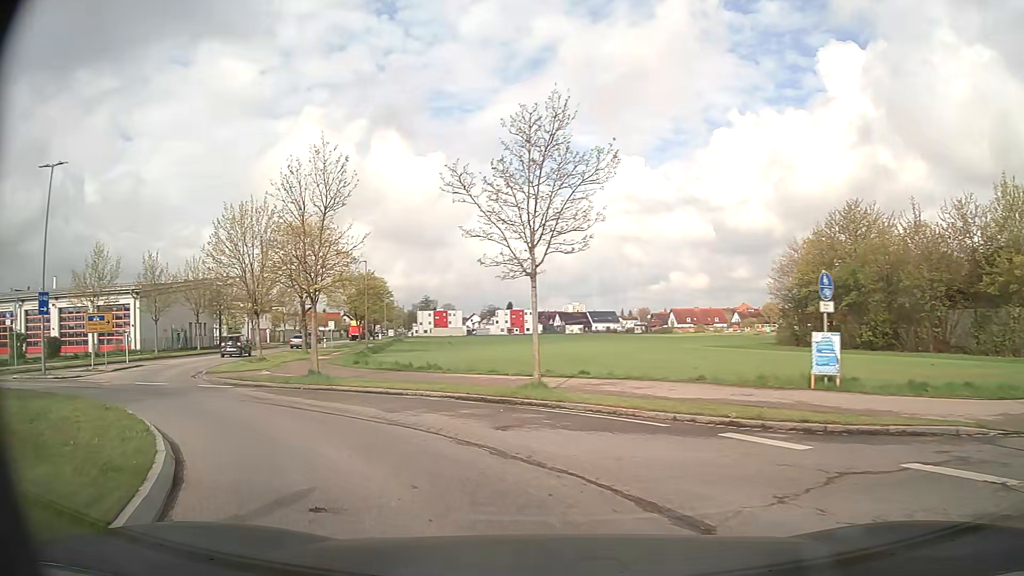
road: secondary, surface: asphalt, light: Day
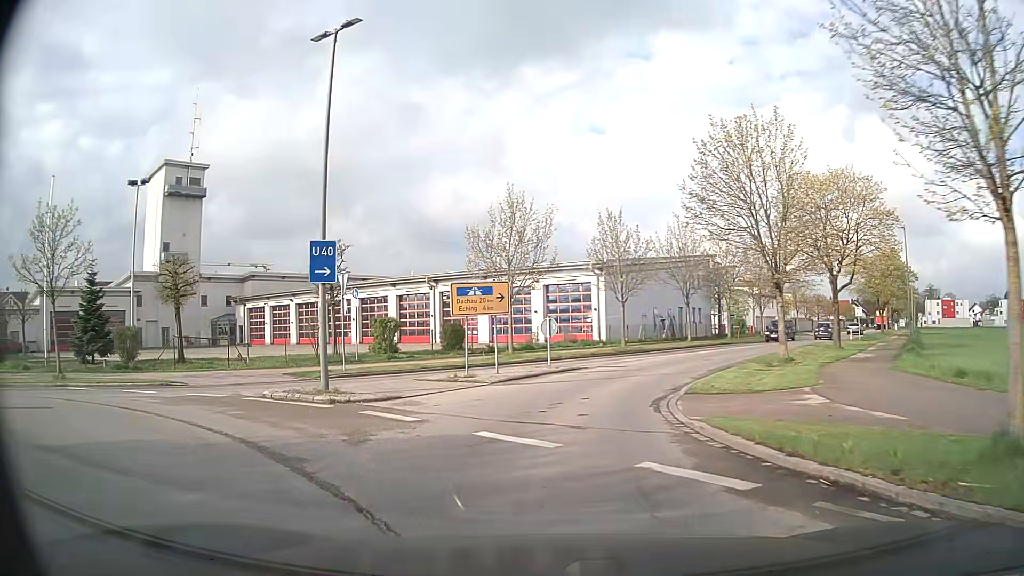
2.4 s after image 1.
(-5.4, +13.0) m; -44°
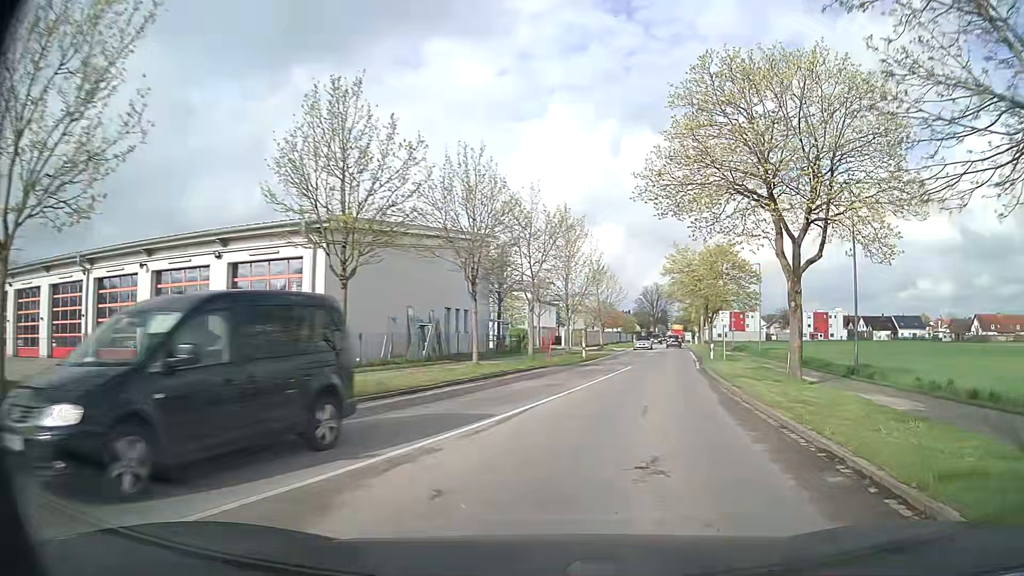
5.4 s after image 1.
(+2.6, +20.8) m; +23°
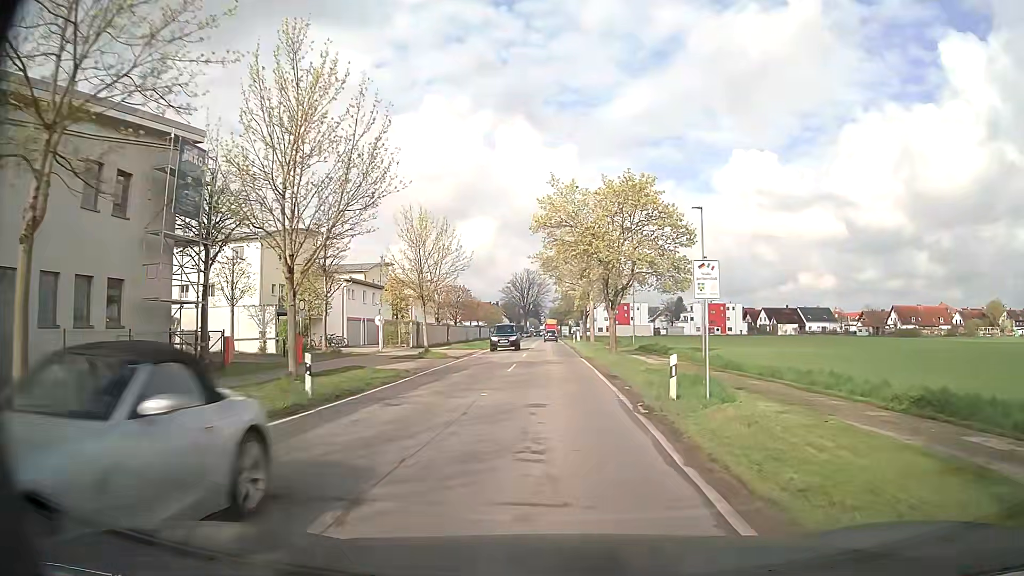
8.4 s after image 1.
(+4.0, +25.8) m; +10°
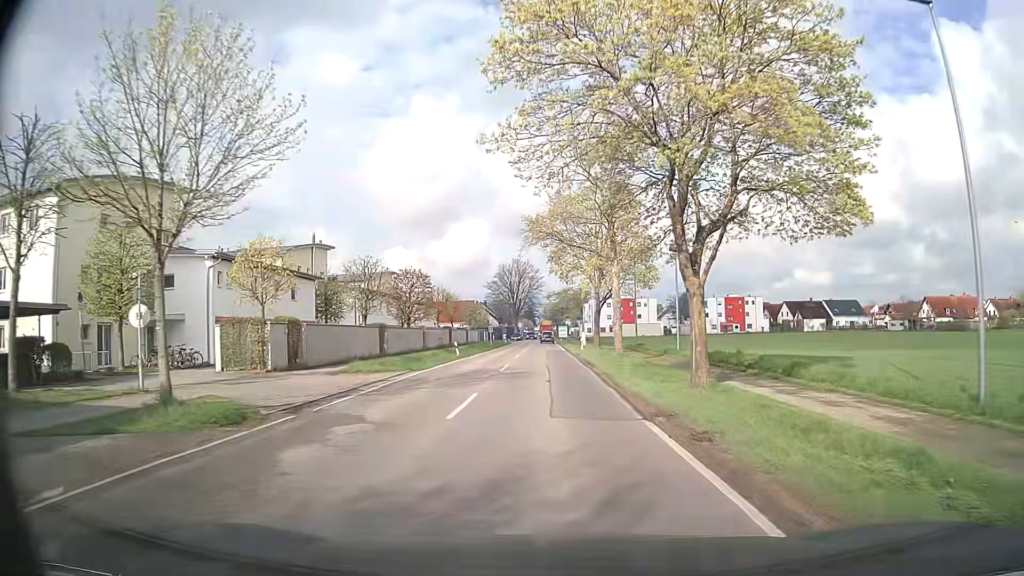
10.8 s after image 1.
(+0.1, +24.4) m; 0°
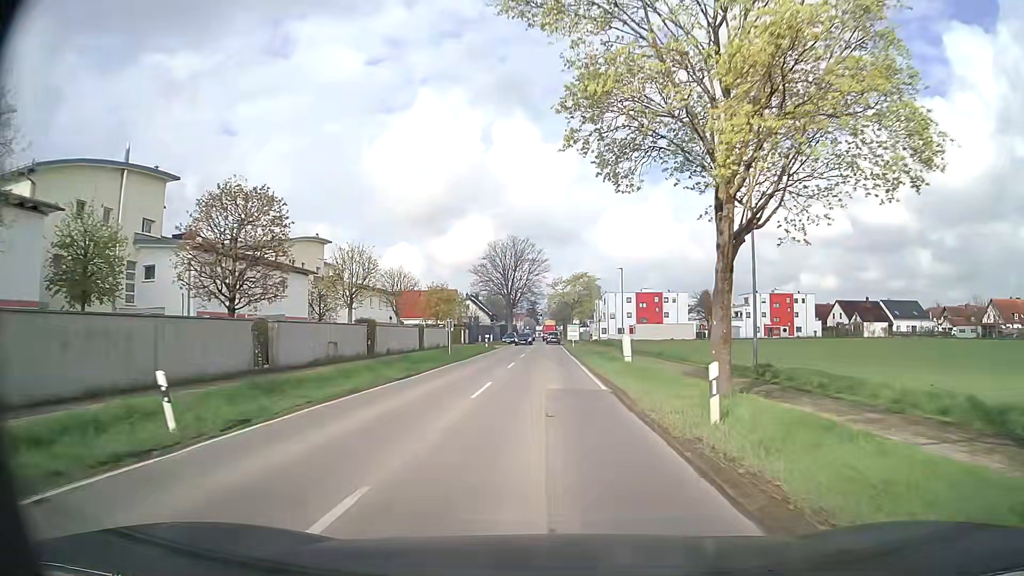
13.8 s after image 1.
(-0.2, +32.9) m; -1°
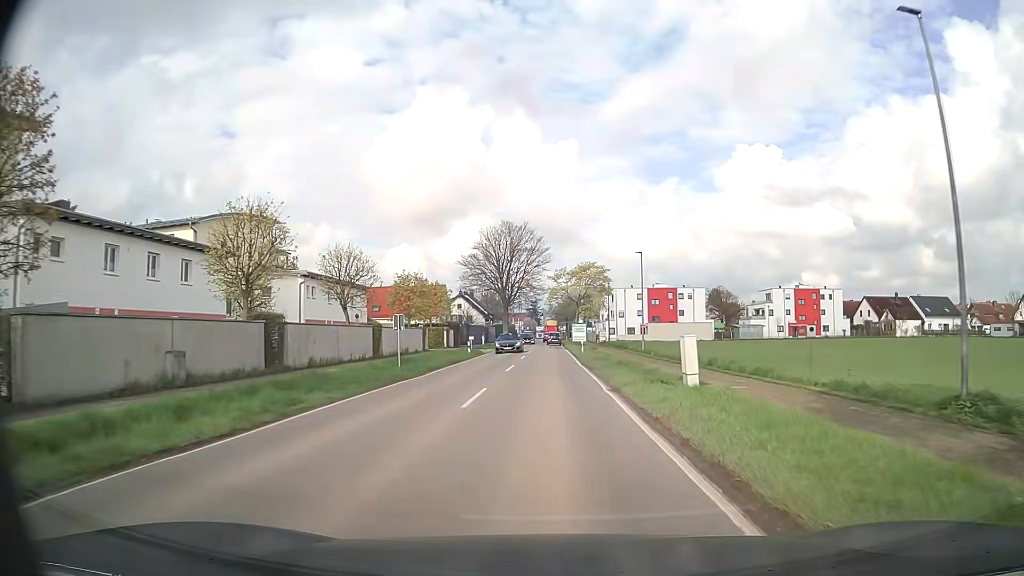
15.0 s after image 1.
(+0.1, +13.9) m; 0°
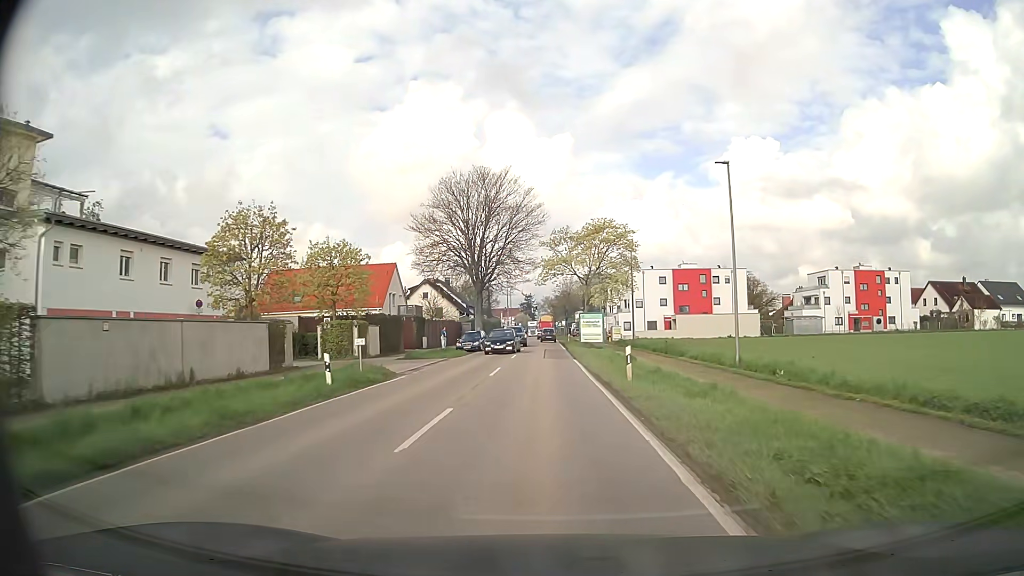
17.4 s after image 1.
(+0.3, +28.5) m; +1°
(0, +10) (0, +20) (0, +30) (0, +40) (0, +50) (0, +60) (0, +70) (0, +80) (0, +90) (0, +100) m
